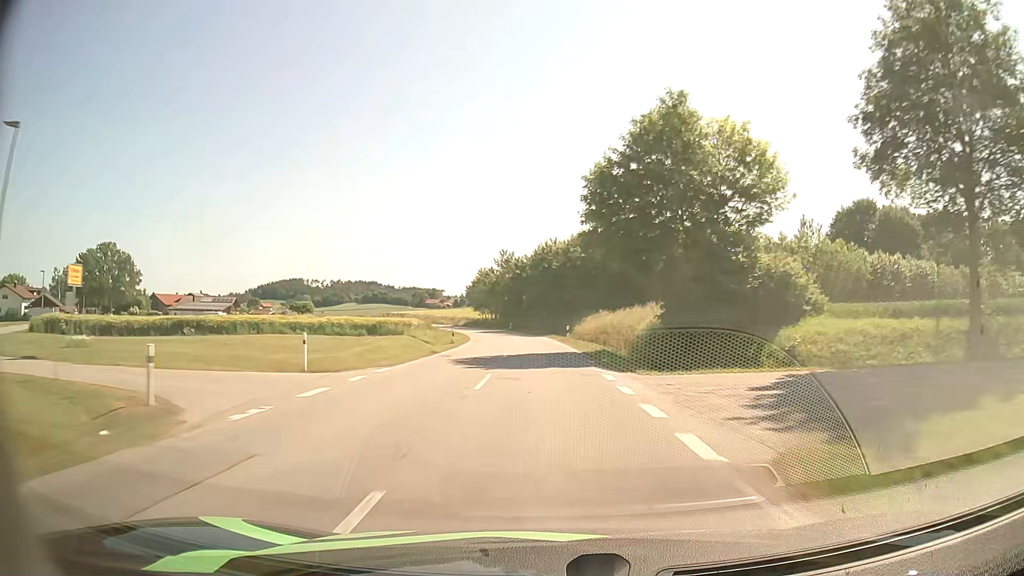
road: secondary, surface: asphalt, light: Day
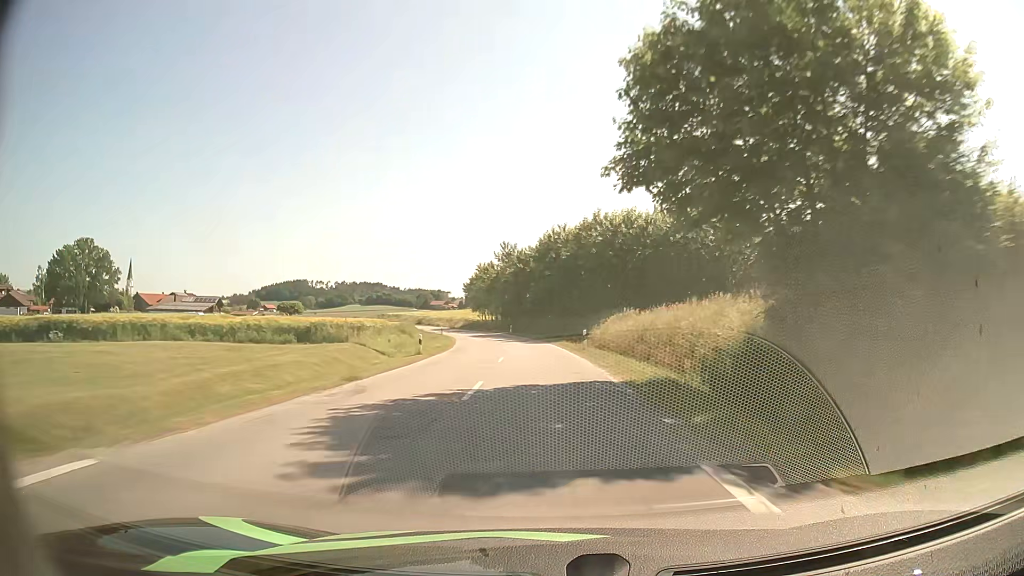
(-0.1, +13.6) m; 0°
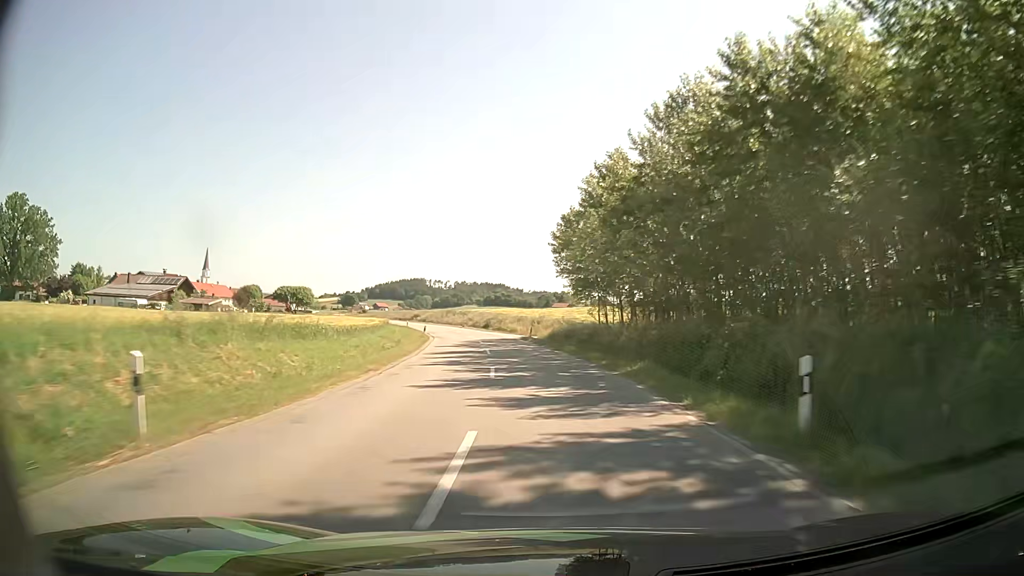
(-5.6, +67.0) m; -11°
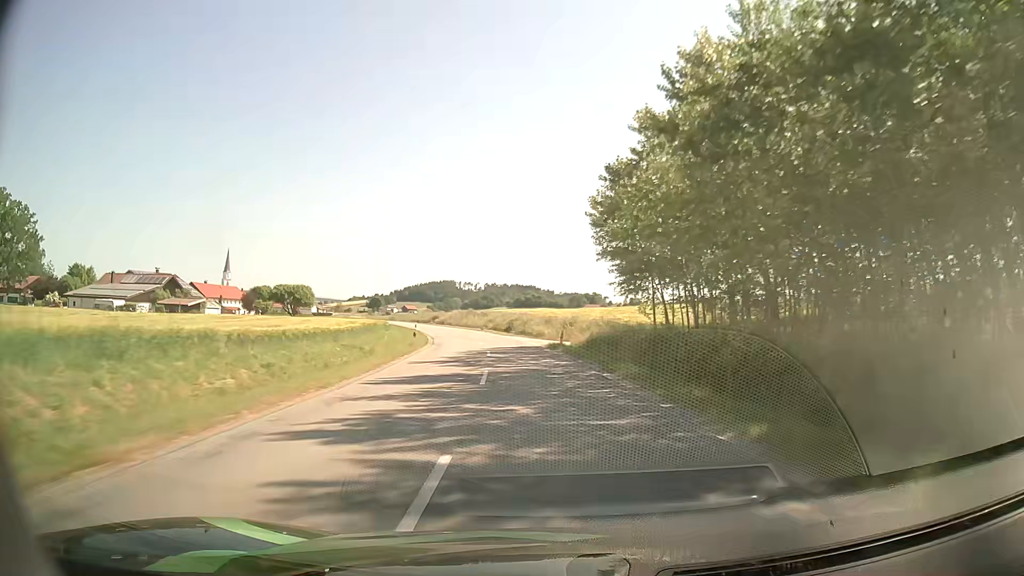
(-0.3, +13.6) m; -2°
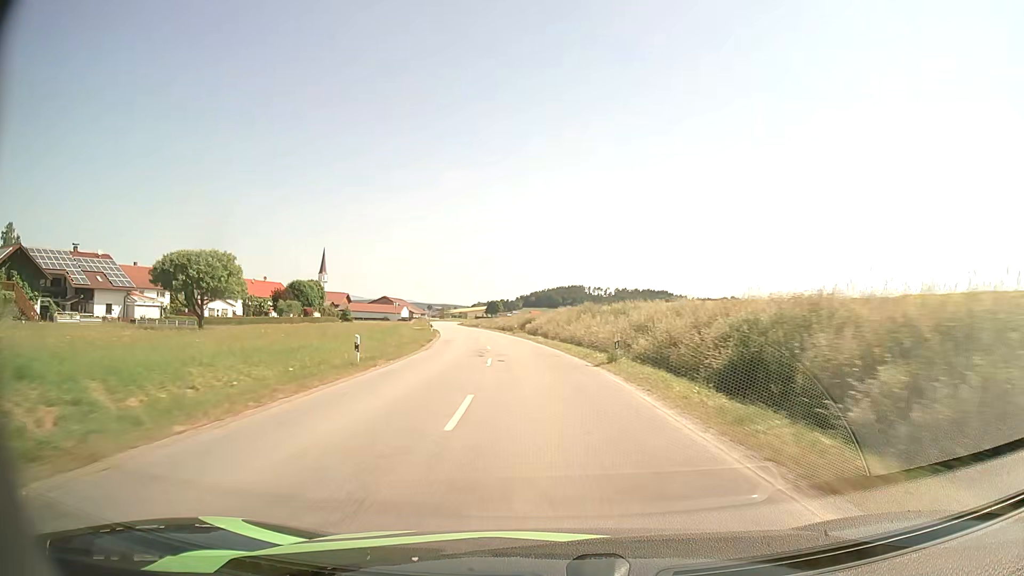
(-5.5, +54.9) m; -11°
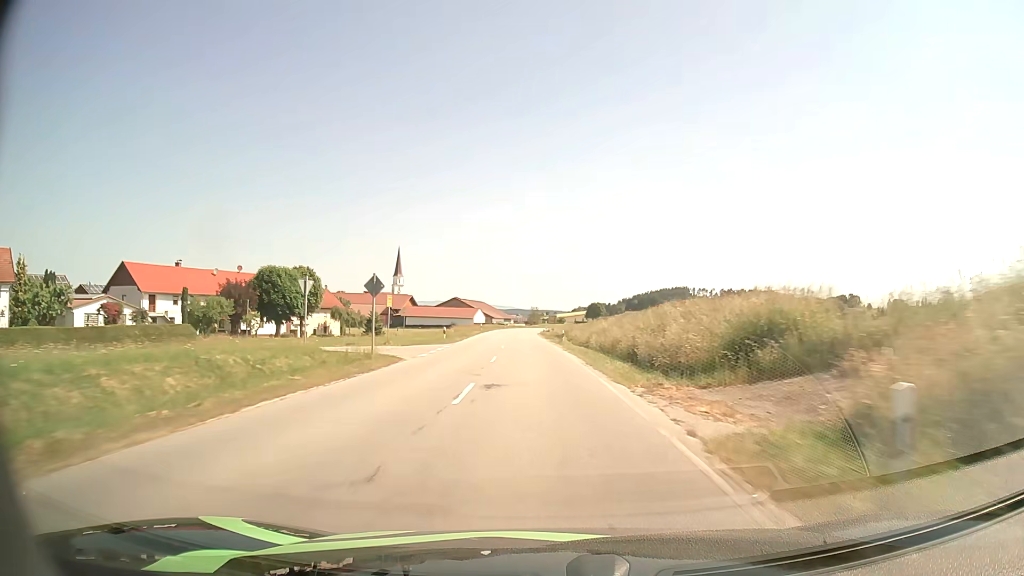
(-4.7, +57.1) m; -9°
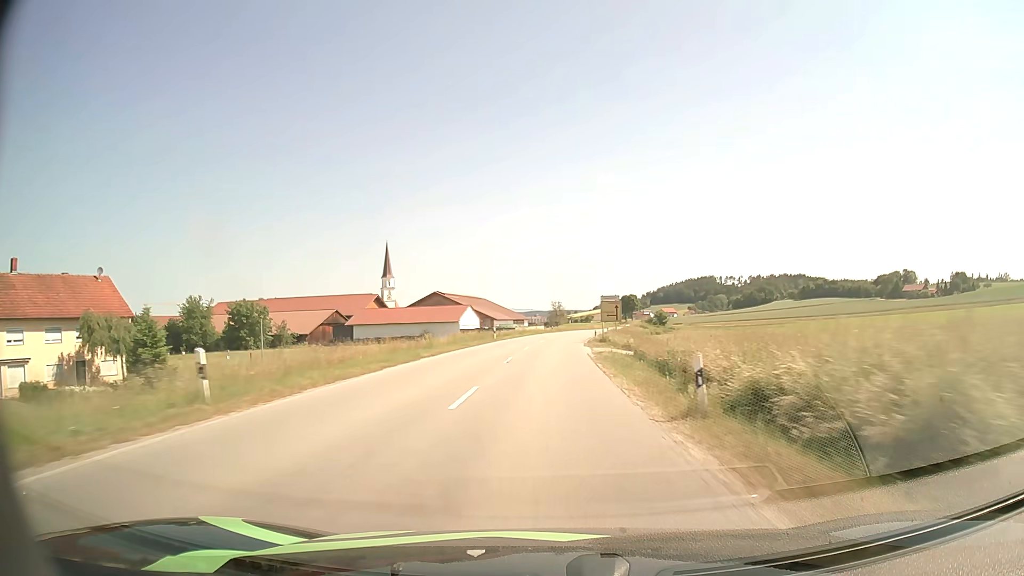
(-2.6, +72.6) m; -2°
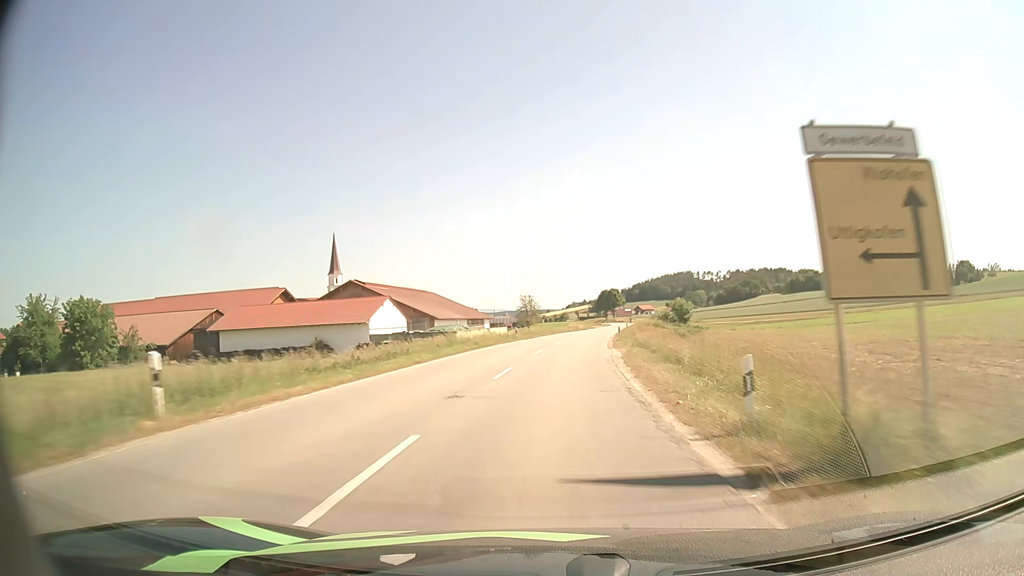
(+0.8, +42.9) m; +2°
(0, +10) (0, +20) (+1, +30) (+1, +40) (+2, +50) (+4, +60) (+5, +70) (+6, +80) (+8, +90) (+9, +99) m
